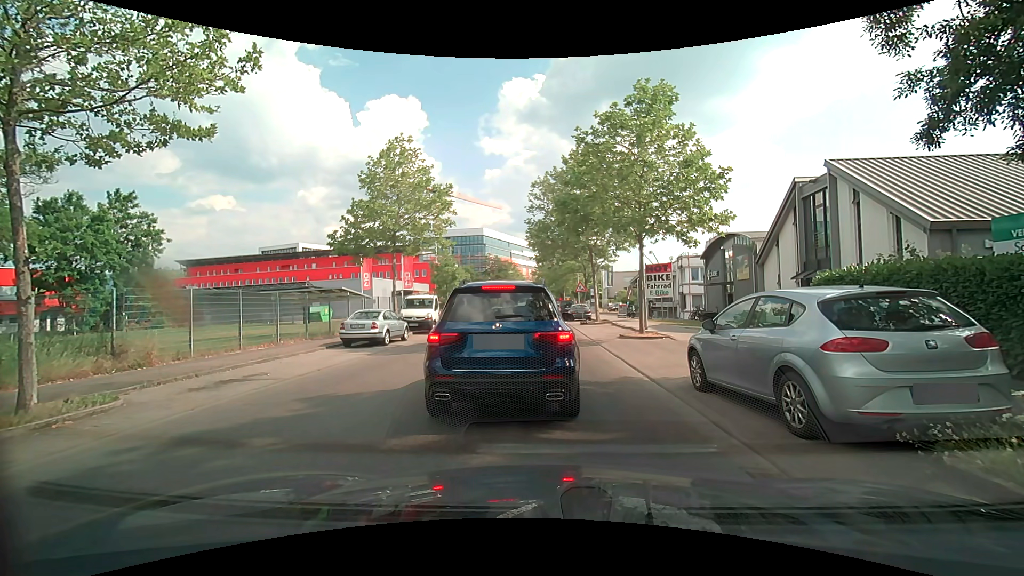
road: unclassified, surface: asphalt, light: Day
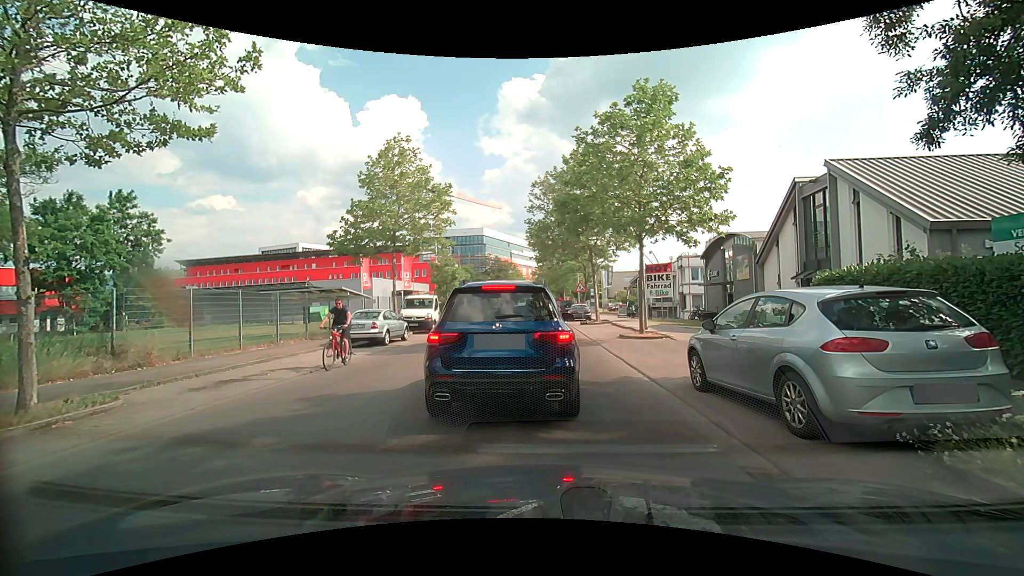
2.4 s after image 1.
(0.0, 0.0) m; 0°
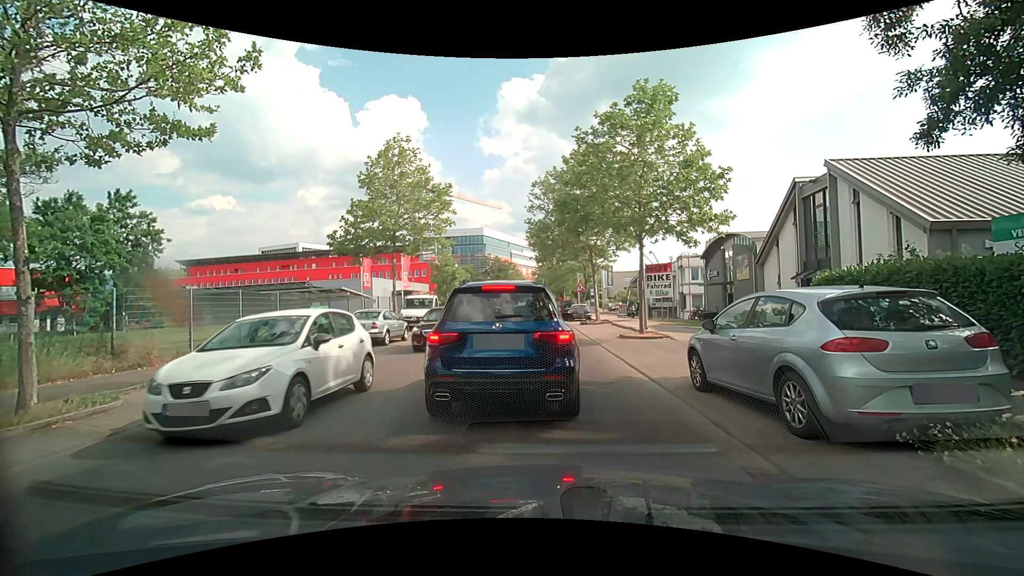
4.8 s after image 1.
(0.0, 0.0) m; 0°
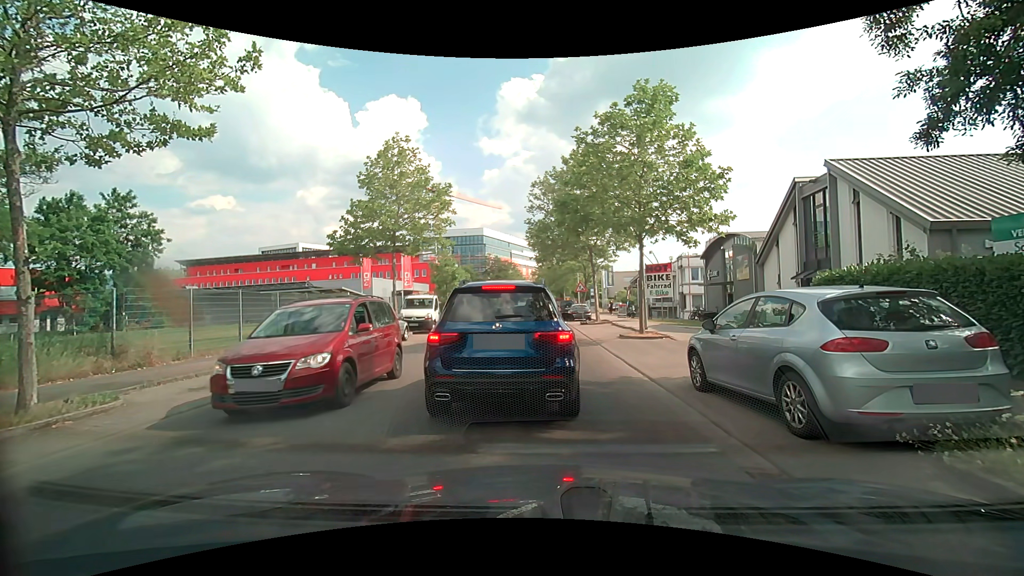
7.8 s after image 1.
(0.0, 0.0) m; 0°
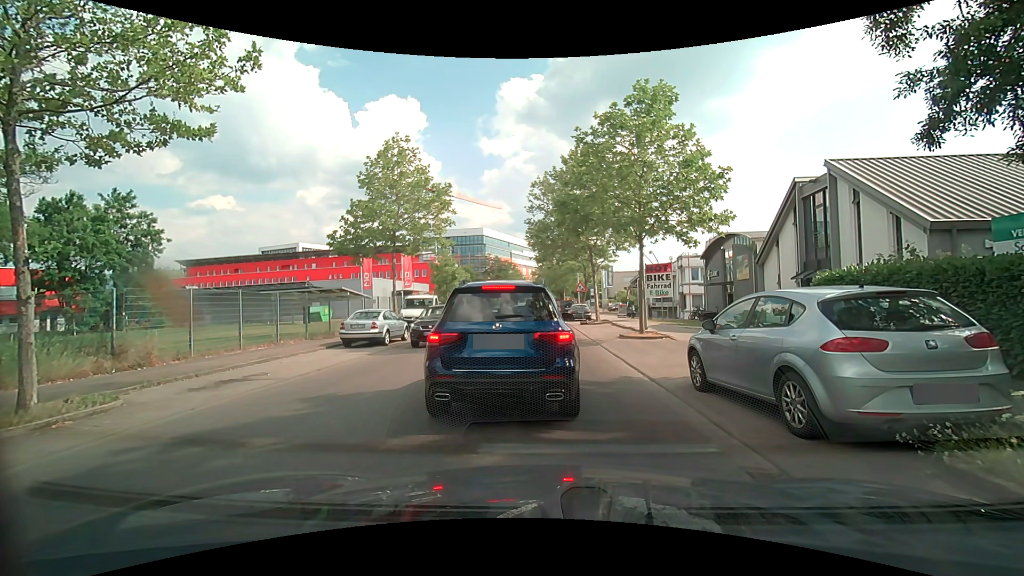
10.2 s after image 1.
(0.0, 0.0) m; 0°
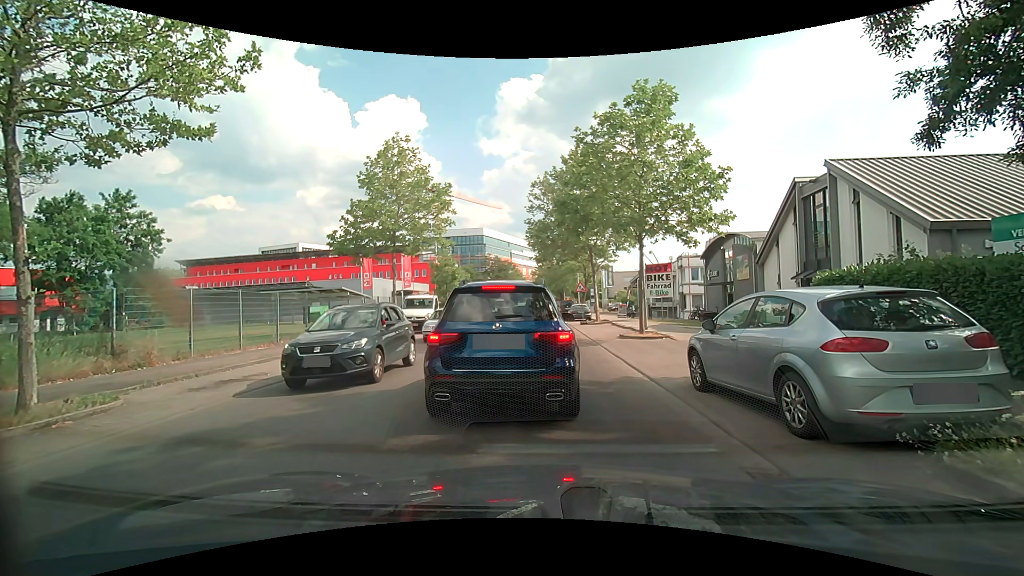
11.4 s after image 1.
(0.0, 0.0) m; 0°
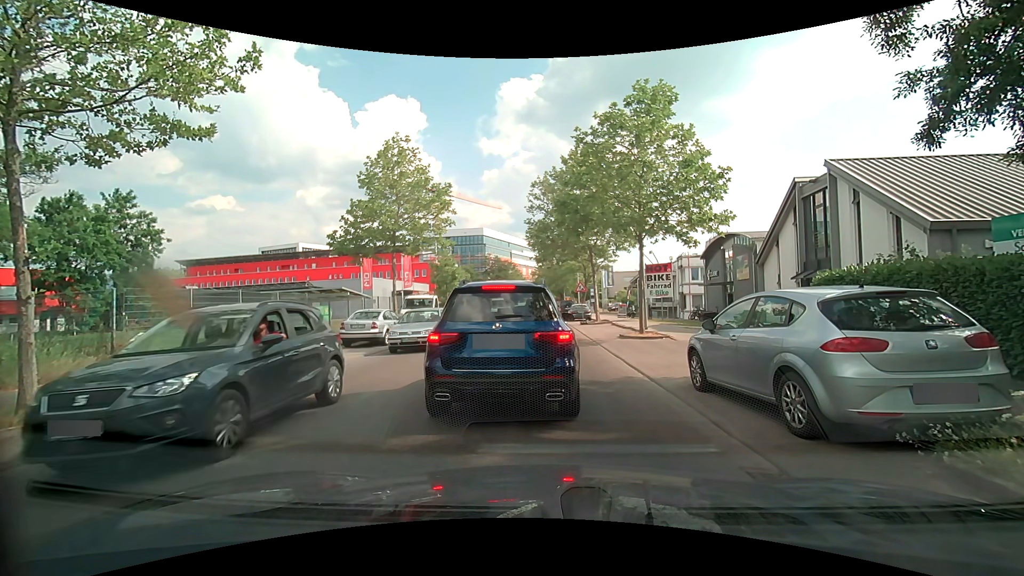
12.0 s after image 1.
(0.0, 0.0) m; 0°
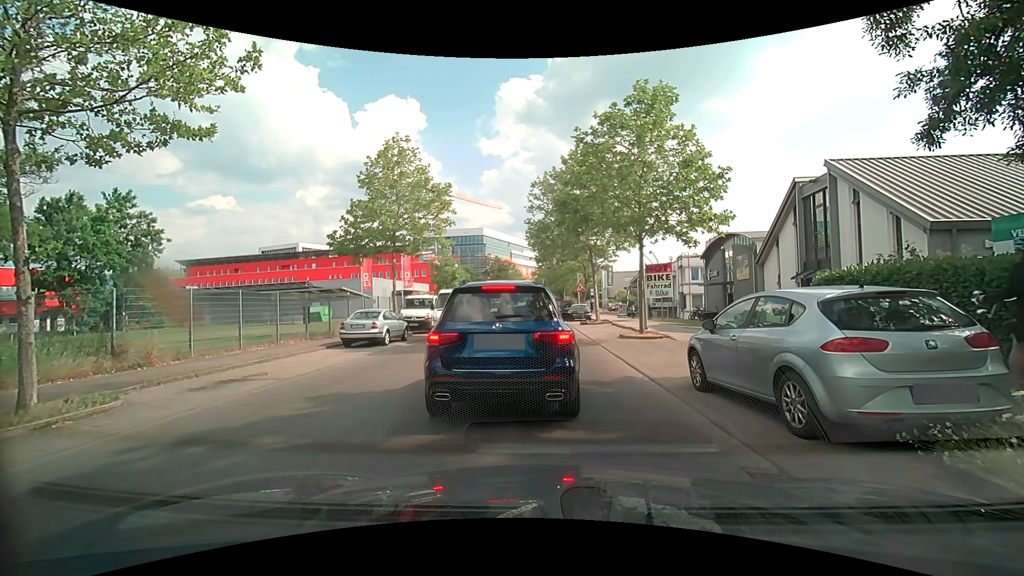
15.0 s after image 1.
(0.0, 0.0) m; 0°
